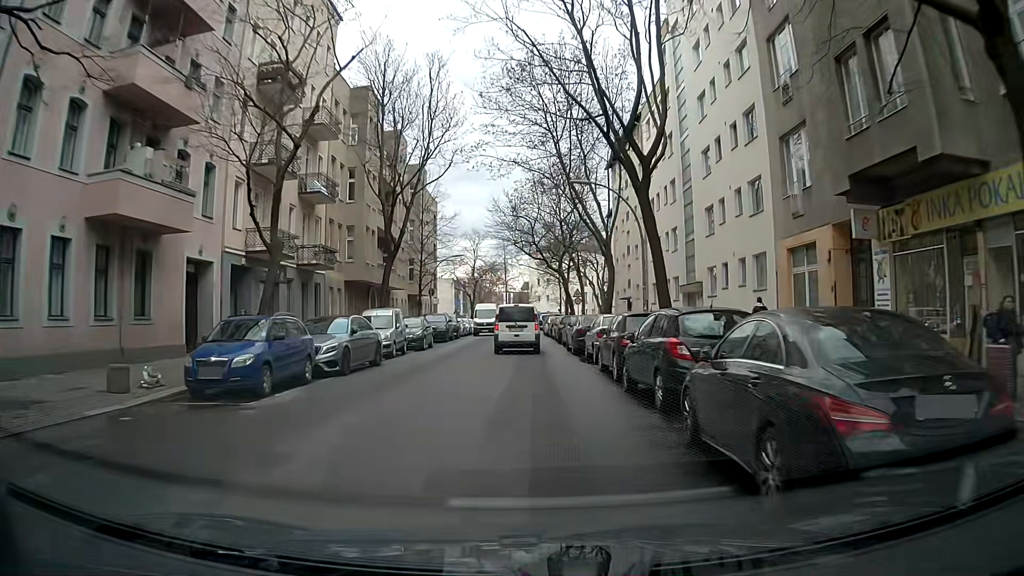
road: residential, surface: asphalt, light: Day
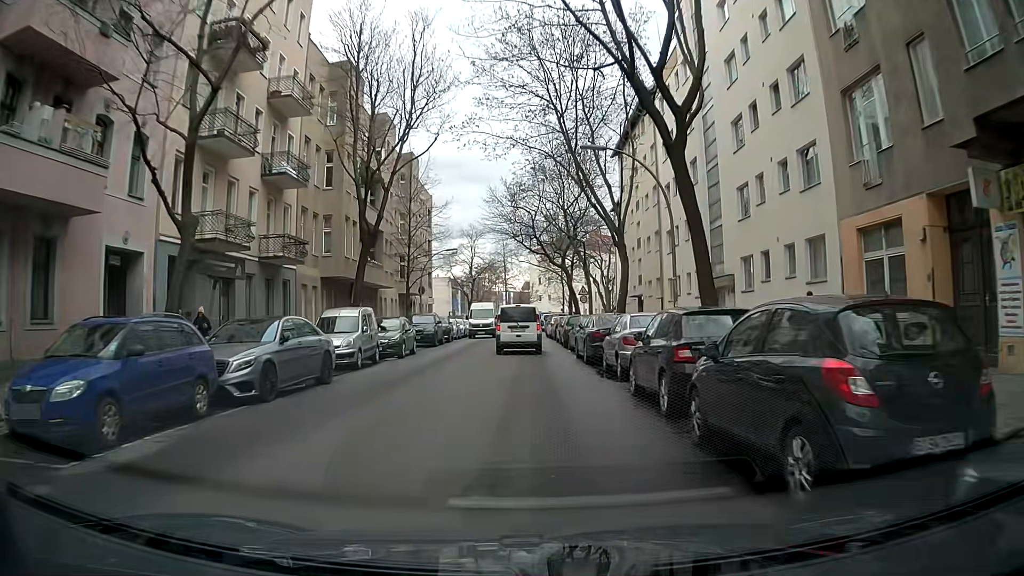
(0.0, +5.2) m; 0°
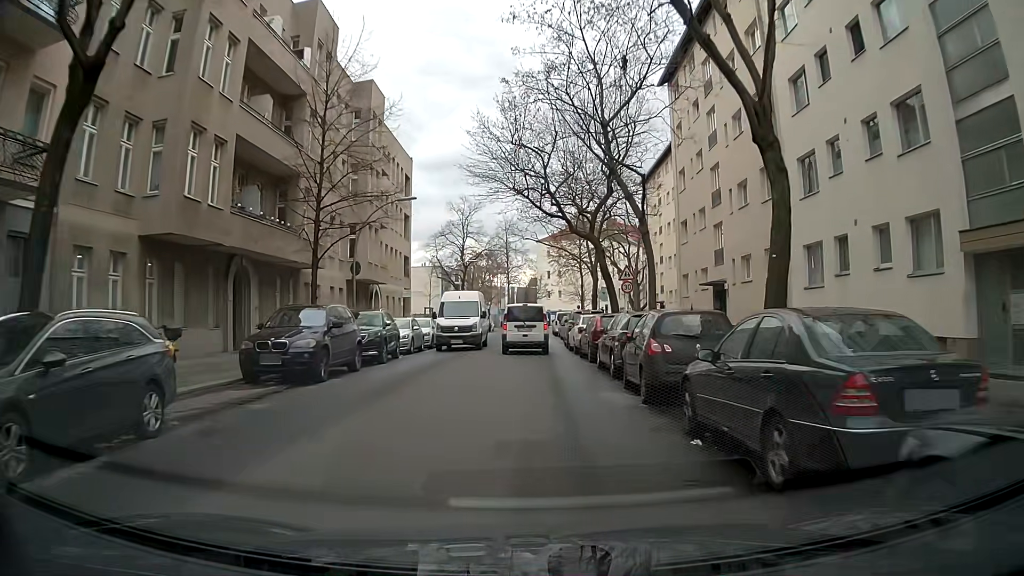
(-0.2, +19.8) m; -2°
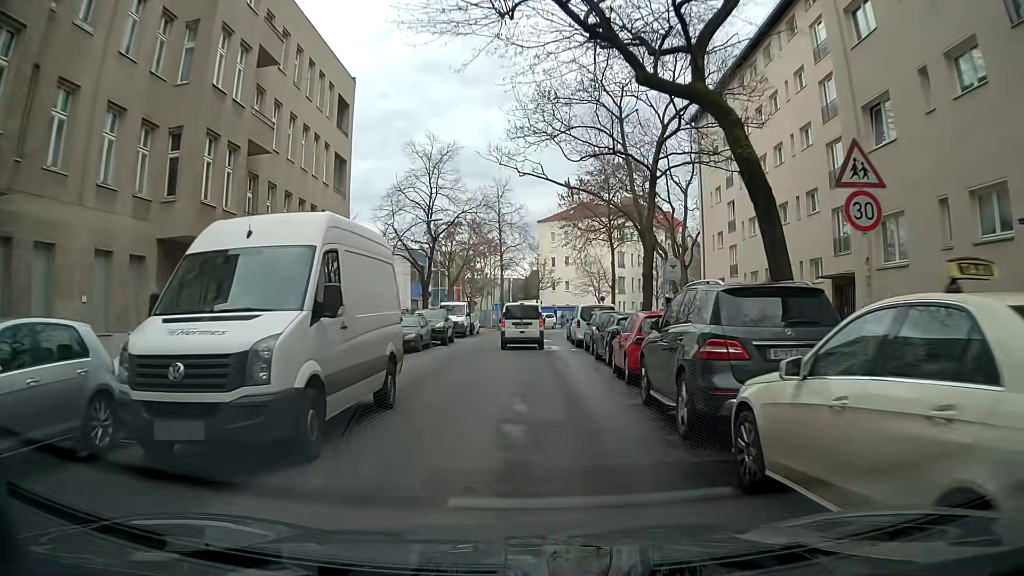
(+0.5, +22.8) m; +1°
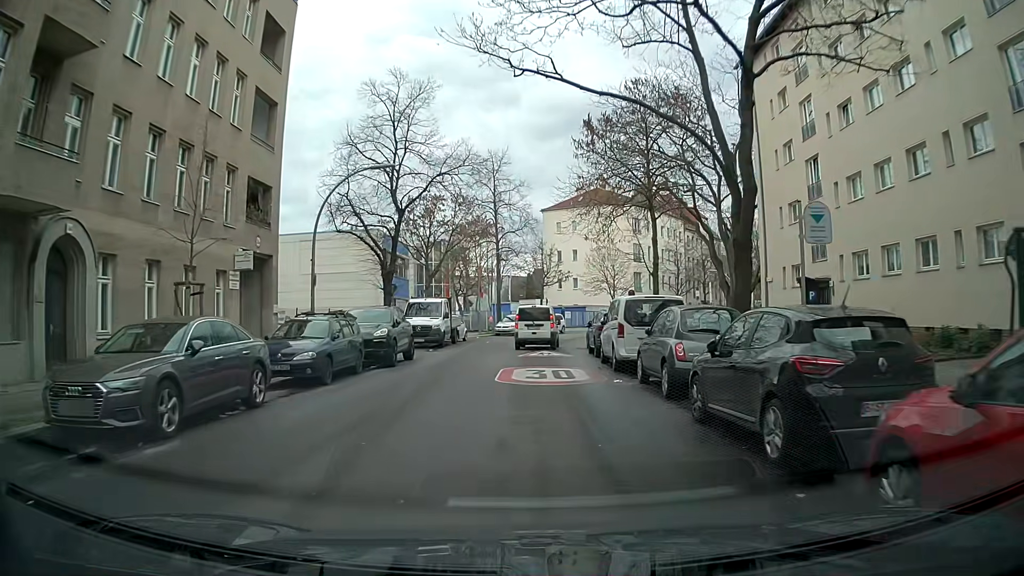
(+0.2, +12.7) m; 0°
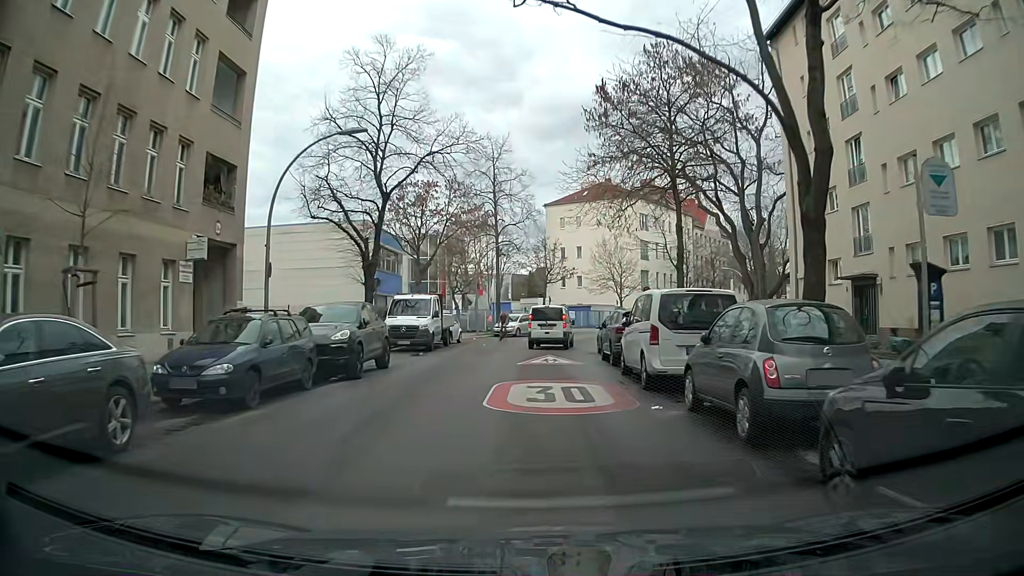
(0.0, +4.1) m; 0°
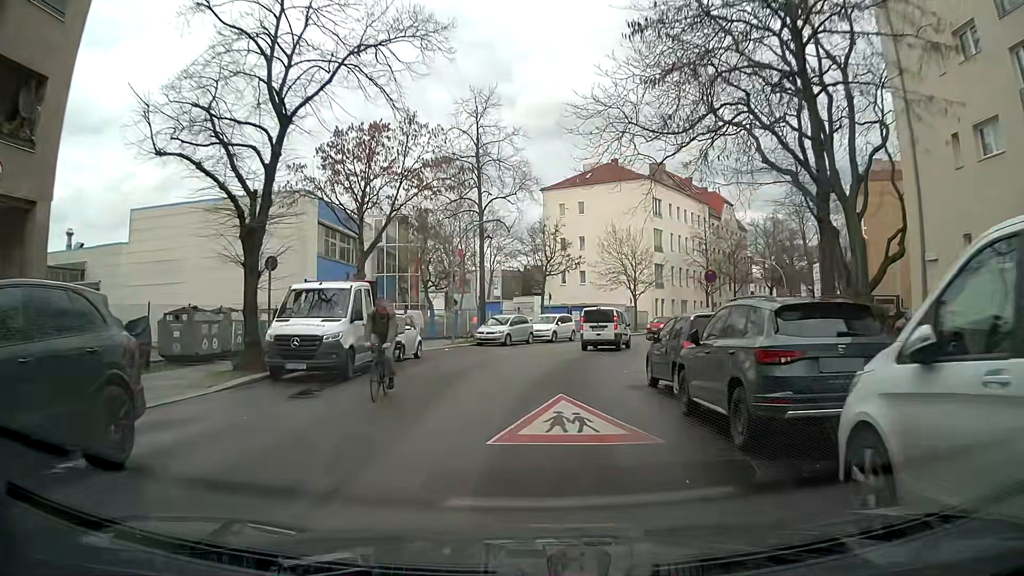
(0.0, +12.0) m; -1°
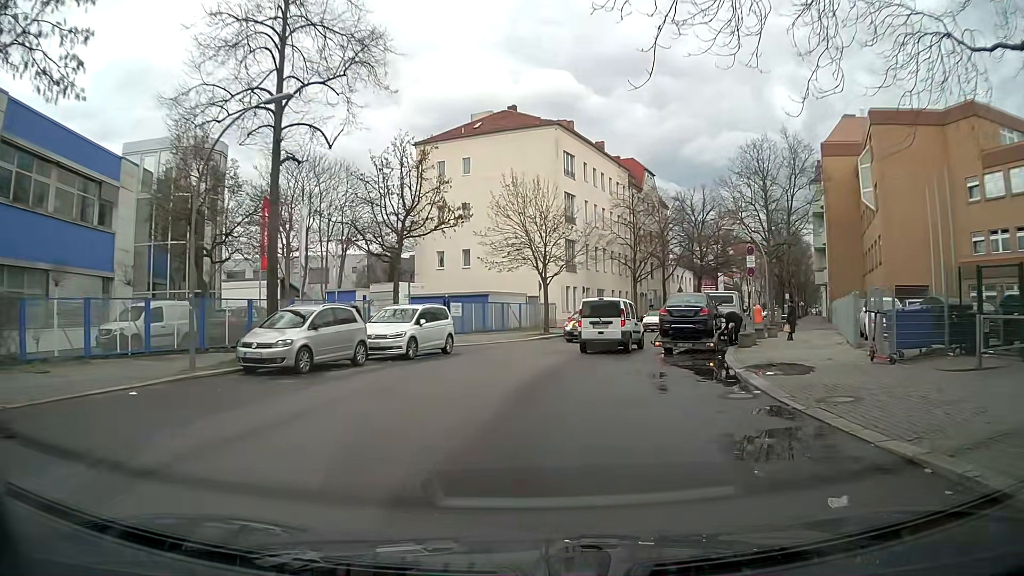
(+1.2, +18.5) m; +11°
